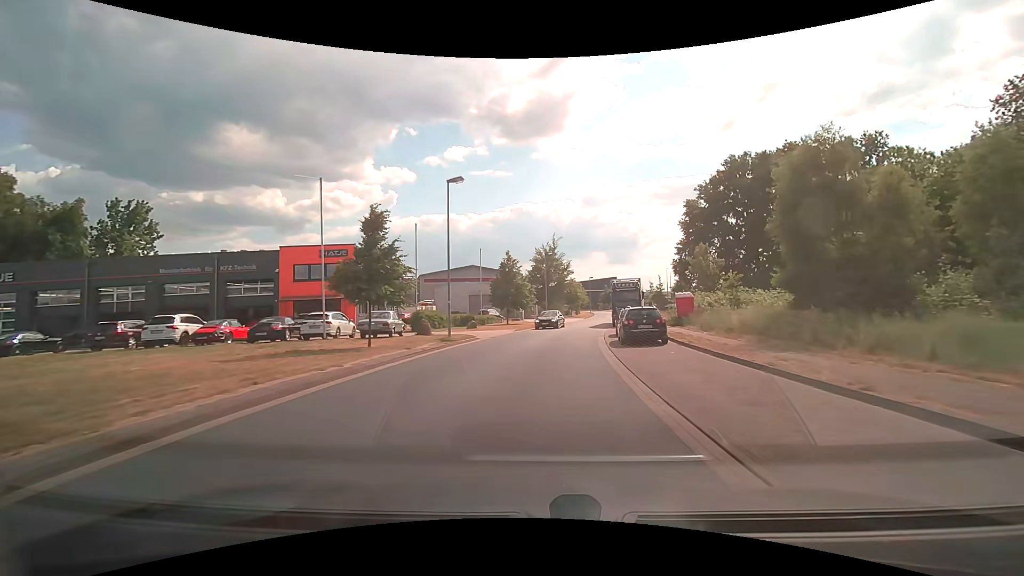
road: residential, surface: asphalt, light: Day
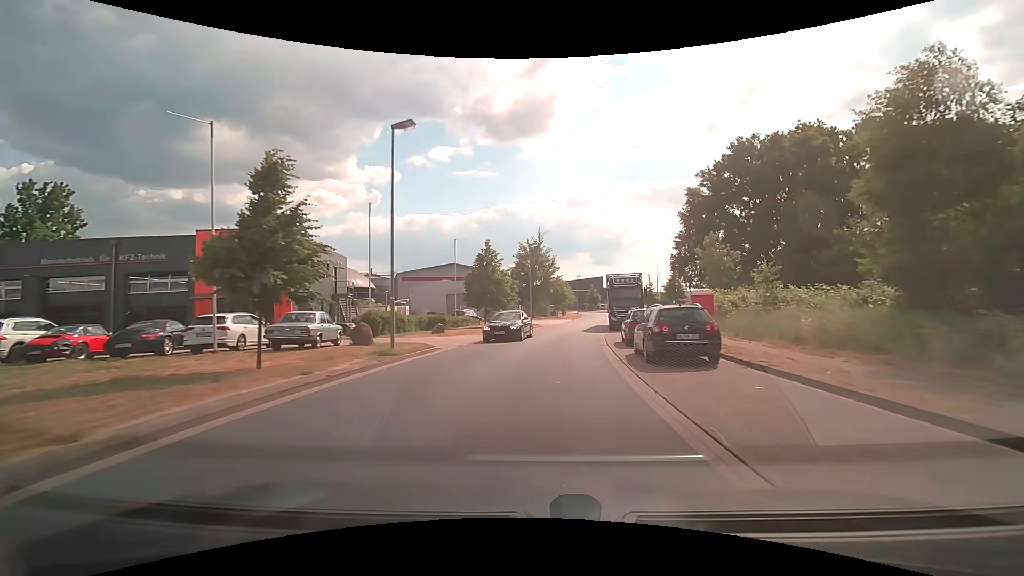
(+0.1, +7.0) m; +2°
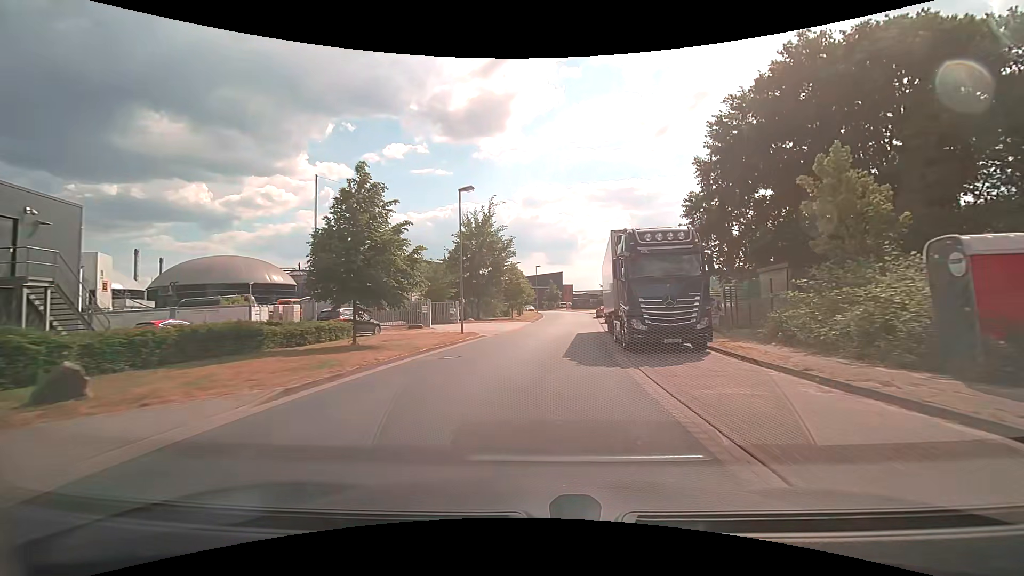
(+0.9, +20.7) m; +4°
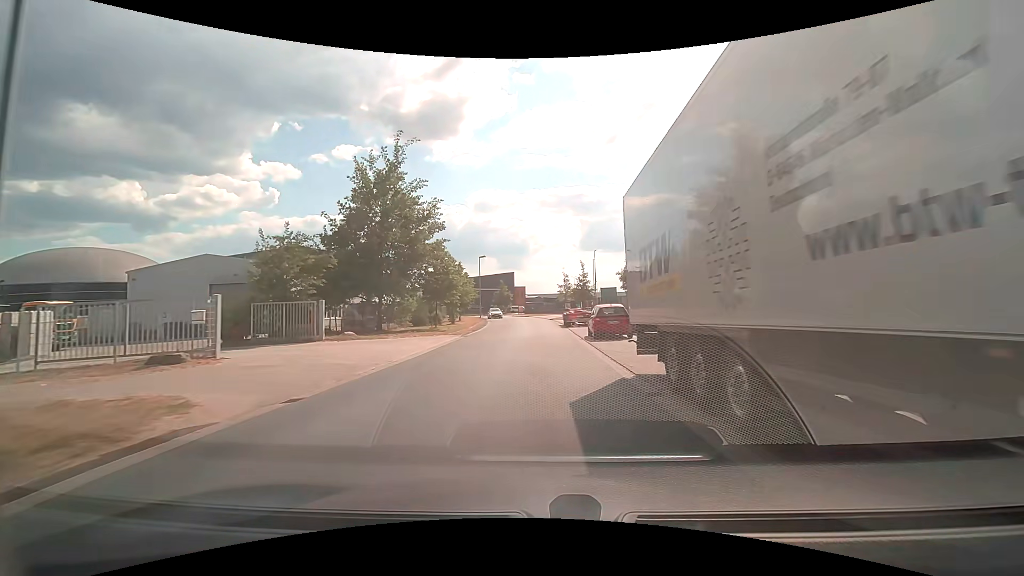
(+1.1, +20.3) m; +7°
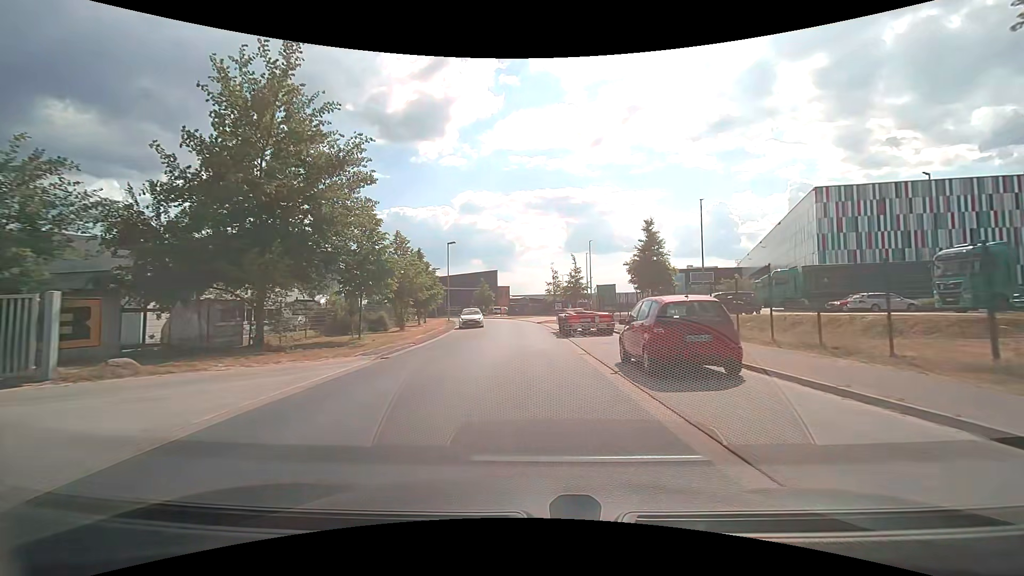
(0.0, +13.3) m; +1°
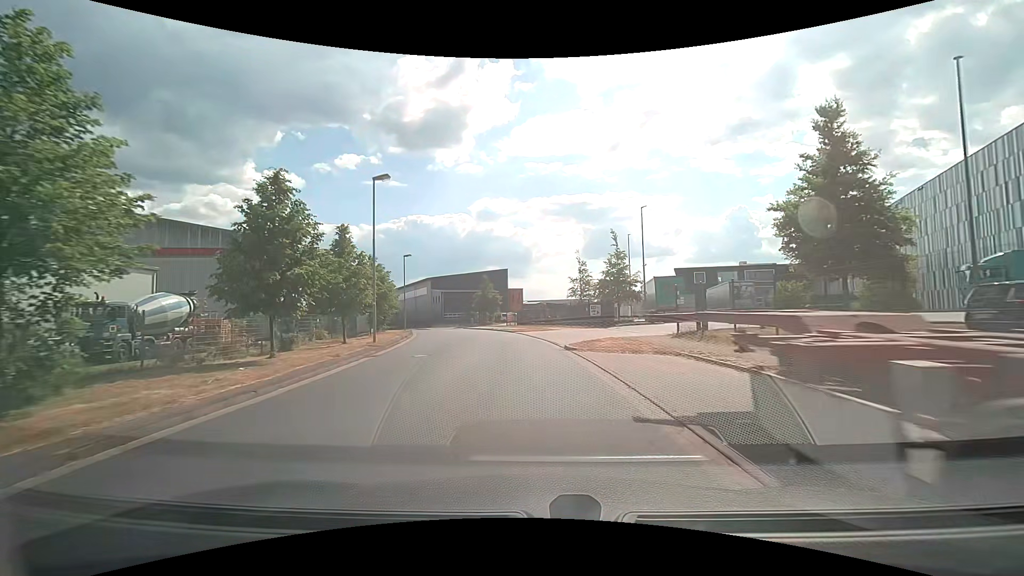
(+0.1, +25.8) m; -1°
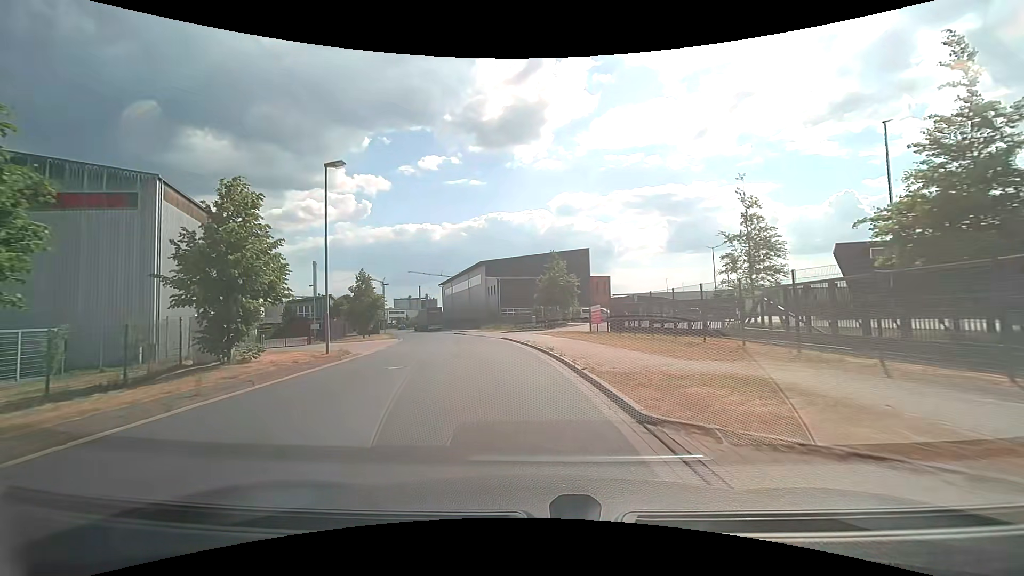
(-1.7, +31.9) m; -9°
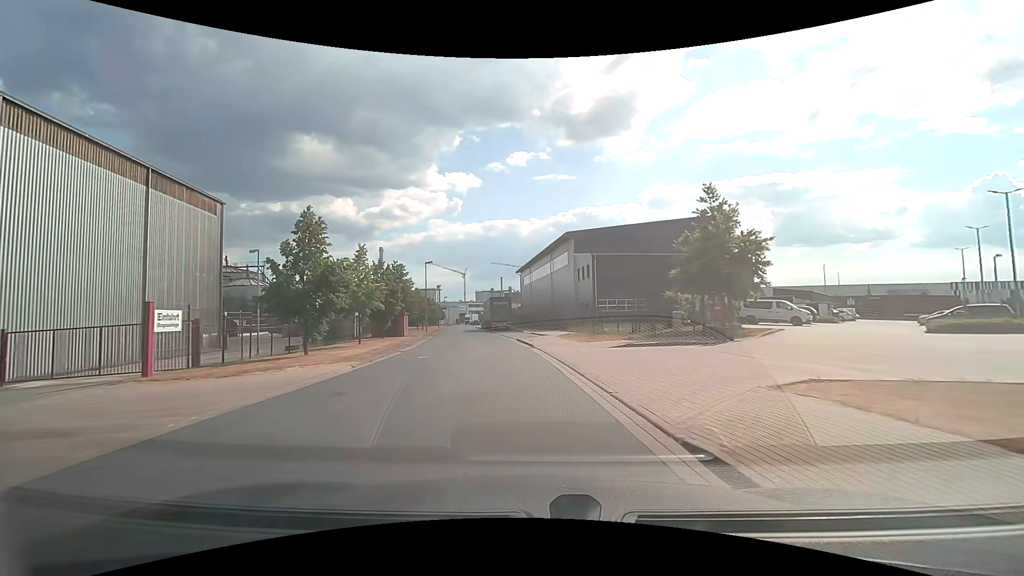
(-2.4, +26.5) m; -10°
(0, +10) (-1, +20) (-2, +30) (-4, +40) (-5, +50) (-7, +60) (-8, +69) (-10, +79) (-11, +89) (-13, +99) m
